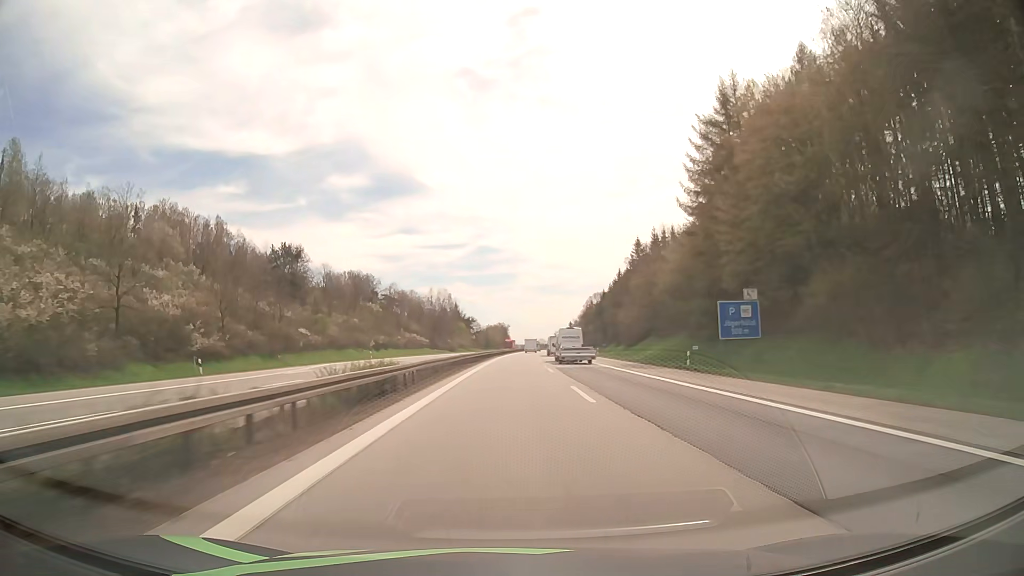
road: motorway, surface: asphalt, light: Day
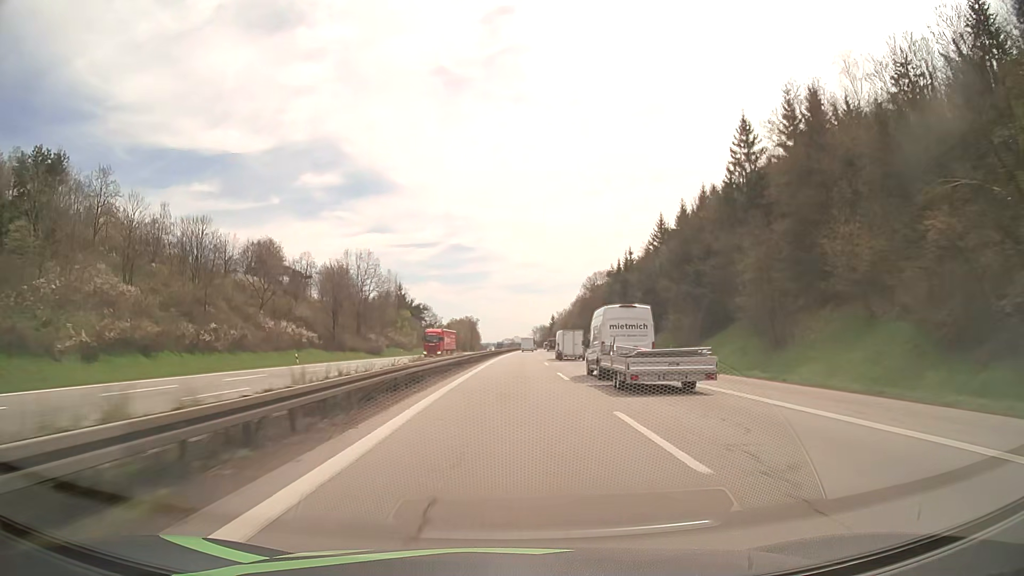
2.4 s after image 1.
(+1.7, +80.1) m; +2°
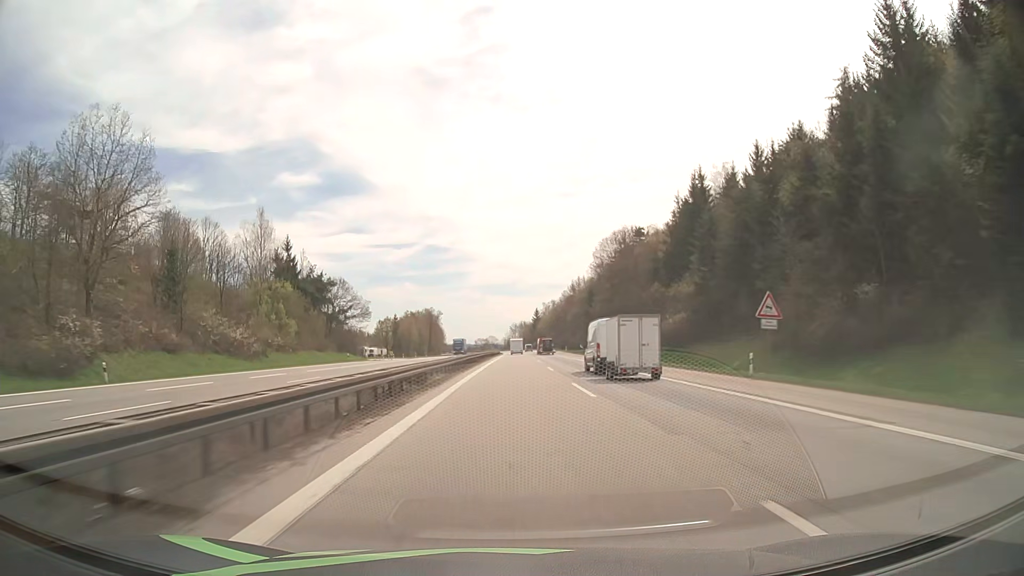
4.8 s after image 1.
(+1.7, +79.5) m; +2°
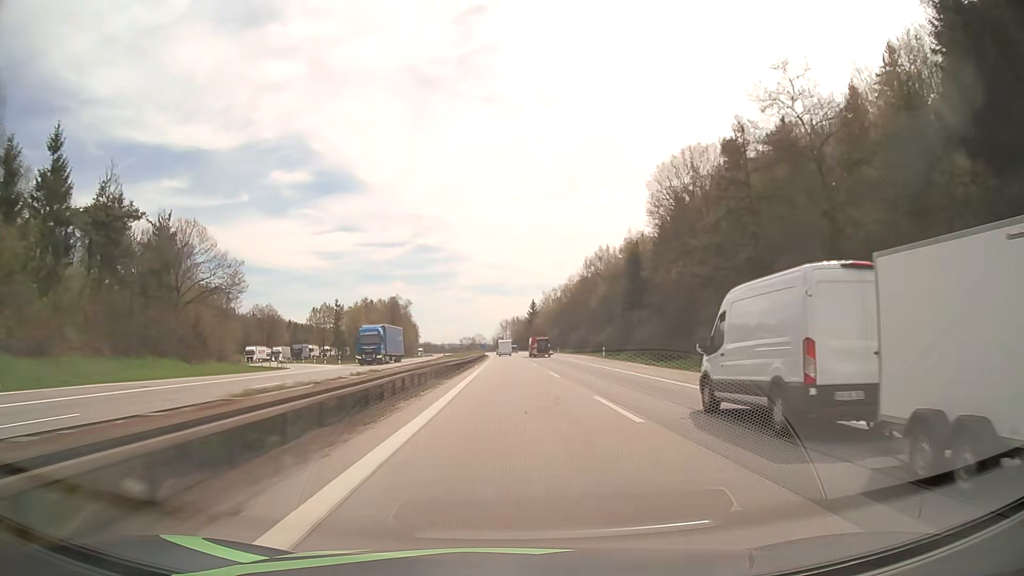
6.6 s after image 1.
(+0.4, +59.6) m; +1°
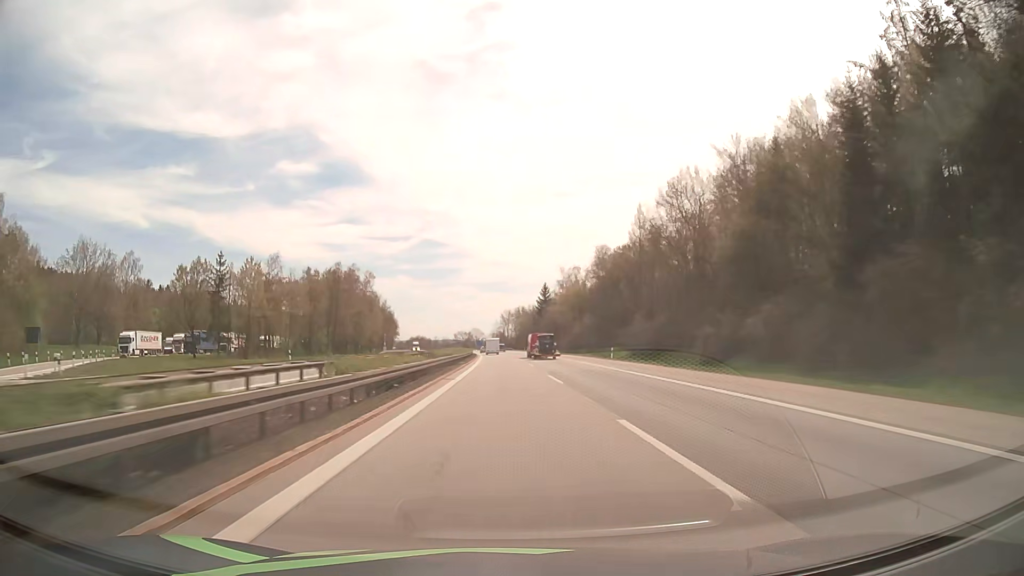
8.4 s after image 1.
(+0.1, +60.2) m; 0°
